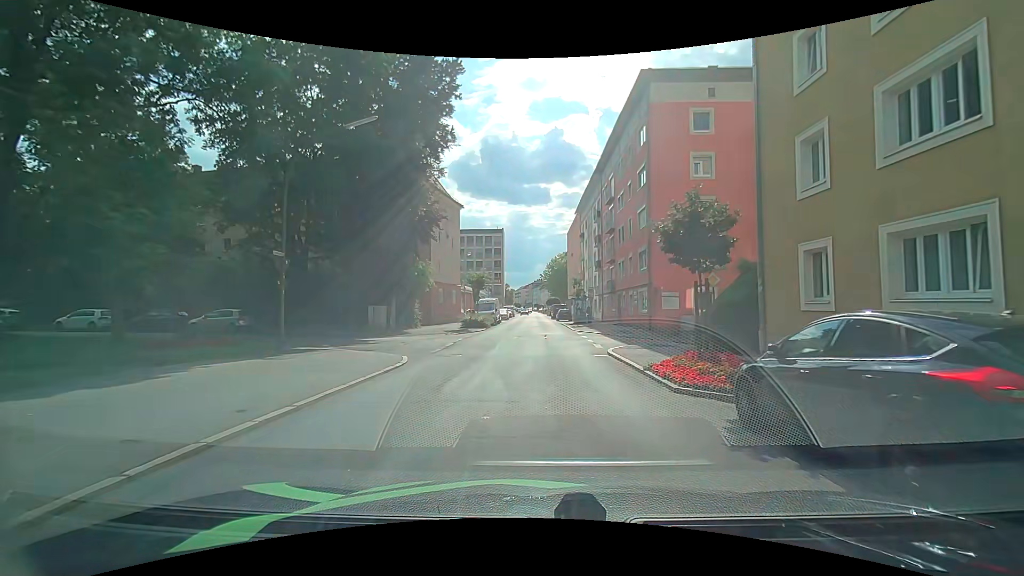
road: tertiary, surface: asphalt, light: Day
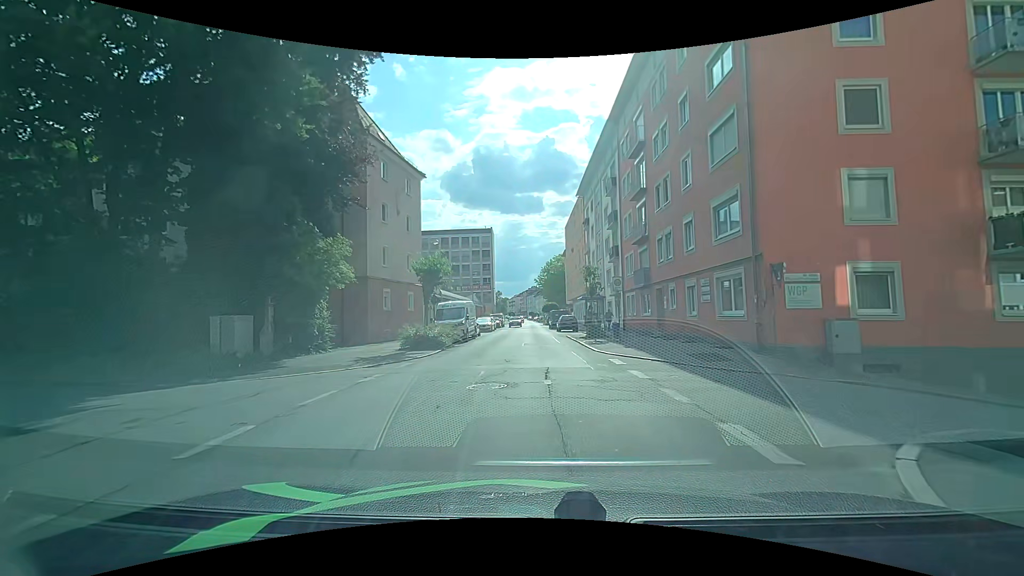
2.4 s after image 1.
(+0.2, +15.7) m; +1°
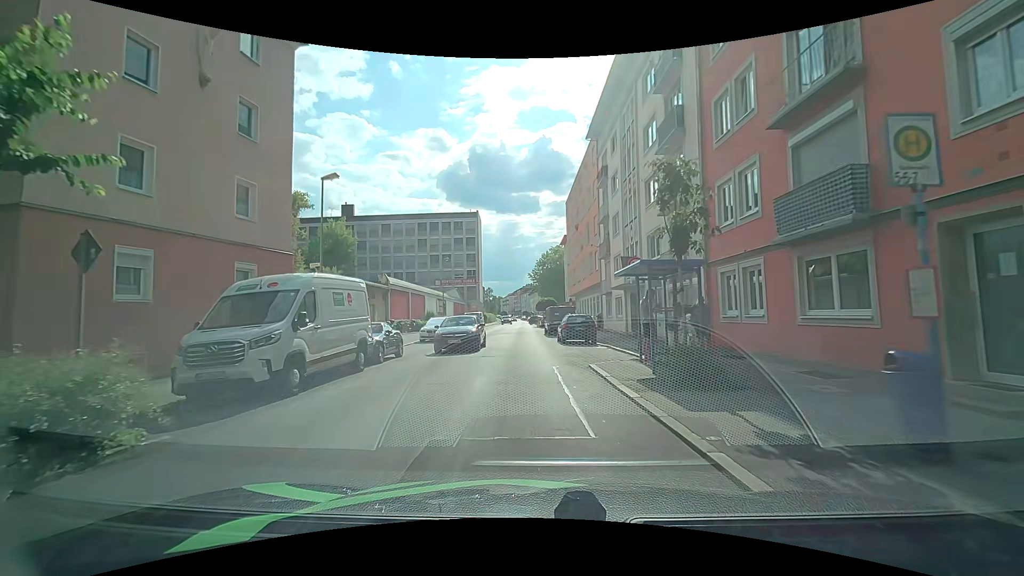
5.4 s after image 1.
(+0.2, +19.6) m; +1°
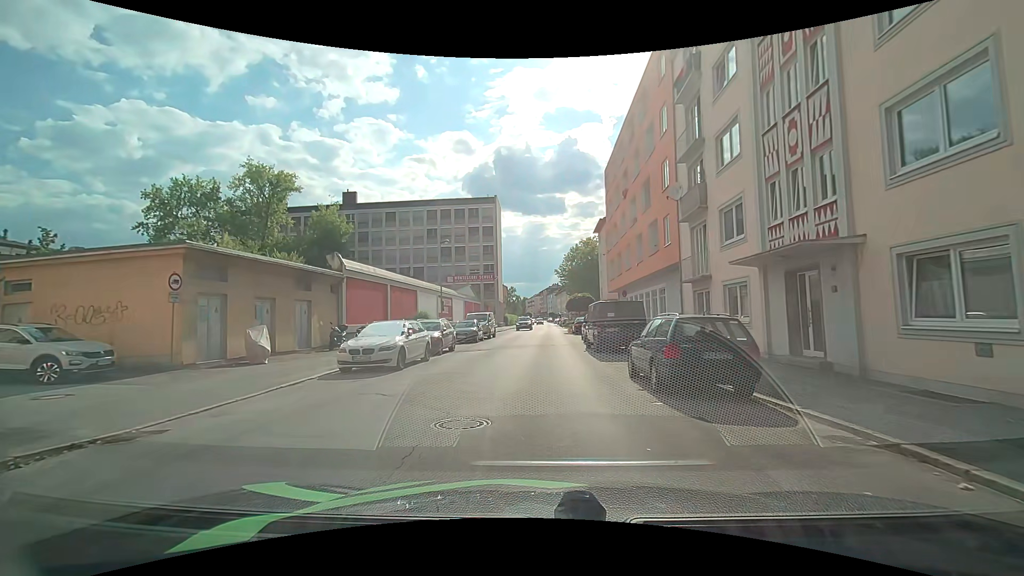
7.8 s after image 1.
(-0.6, +15.5) m; -4°
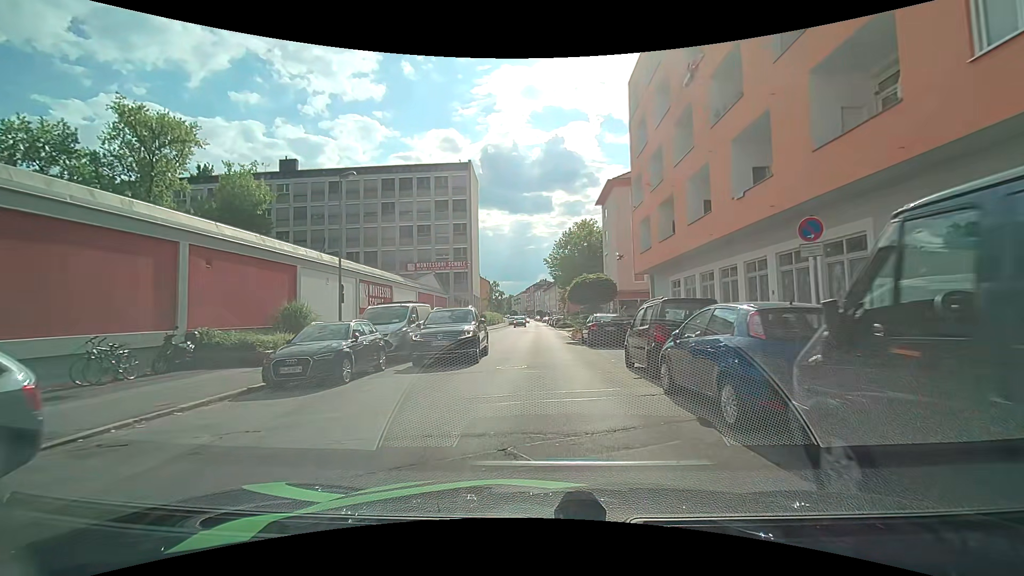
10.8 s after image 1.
(+0.4, +20.0) m; +2°
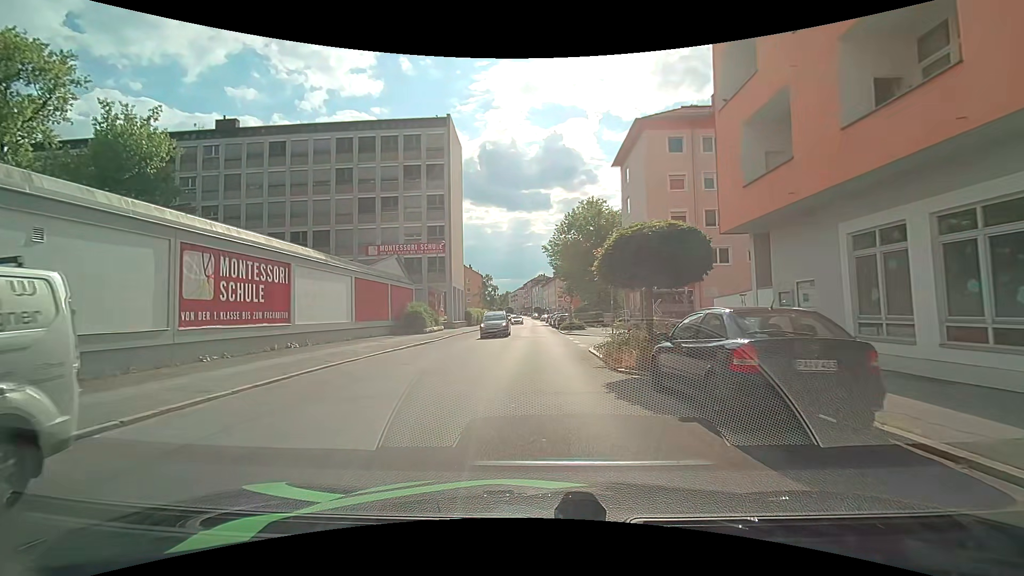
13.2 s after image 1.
(+0.2, +15.8) m; 0°
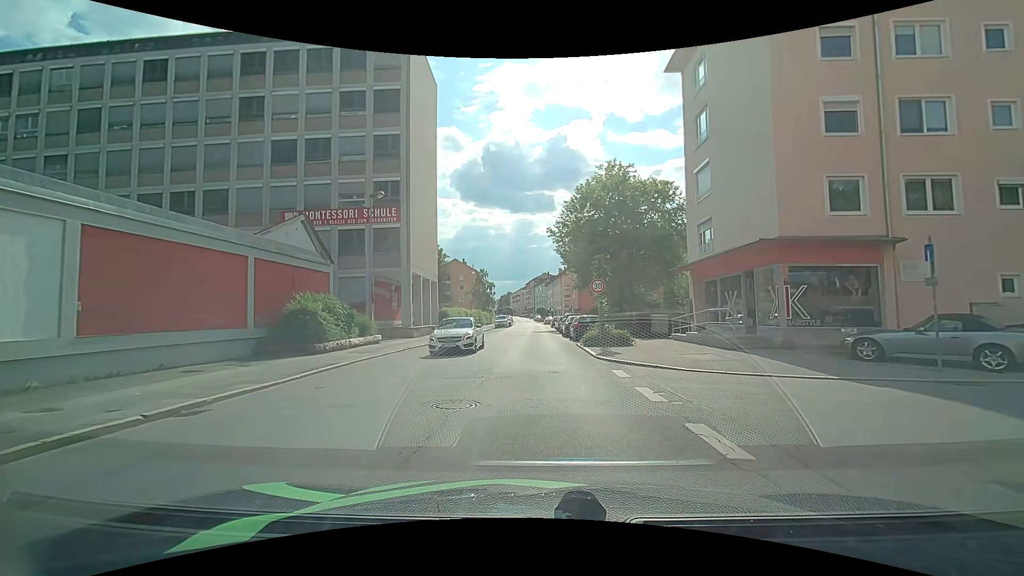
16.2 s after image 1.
(+0.1, +19.4) m; 0°
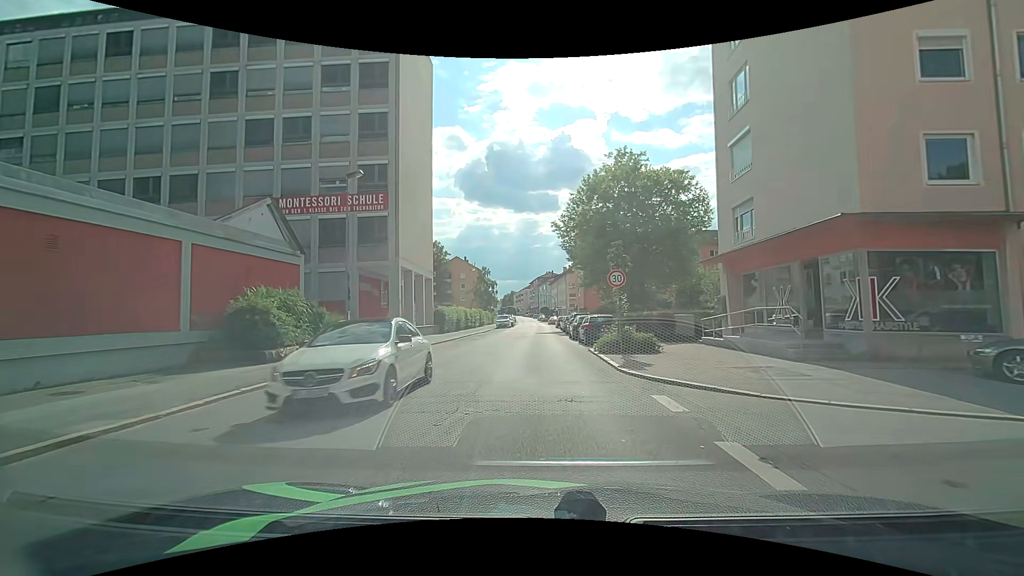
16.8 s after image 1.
(0.0, +4.0) m; -1°
(0, +10) (0, +20) (0, +30) (0, +40) (0, +50) (0, +60) (0, +70) (0, +80) (0, +90) (0, +100) m
